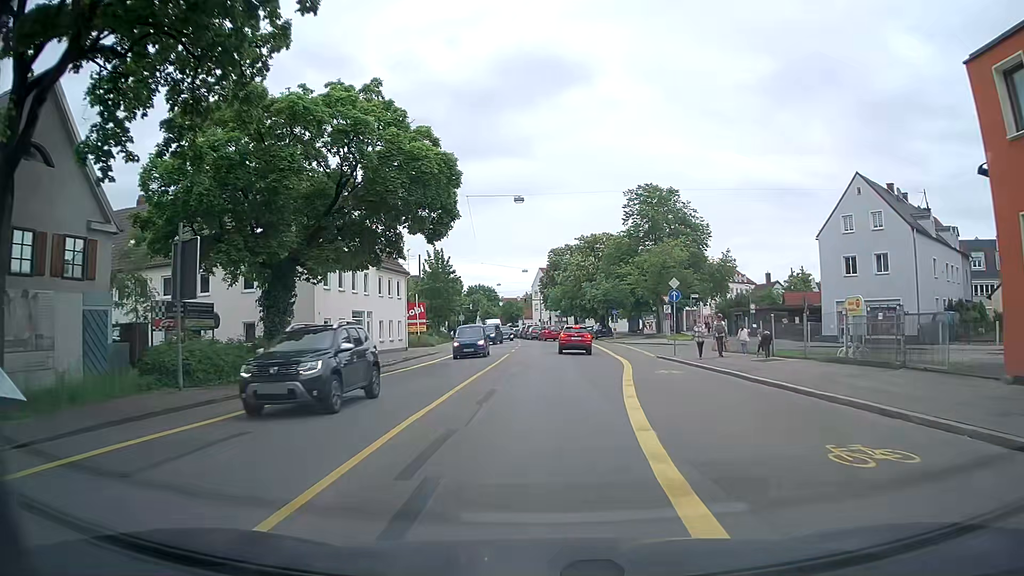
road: tertiary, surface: asphalt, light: Day
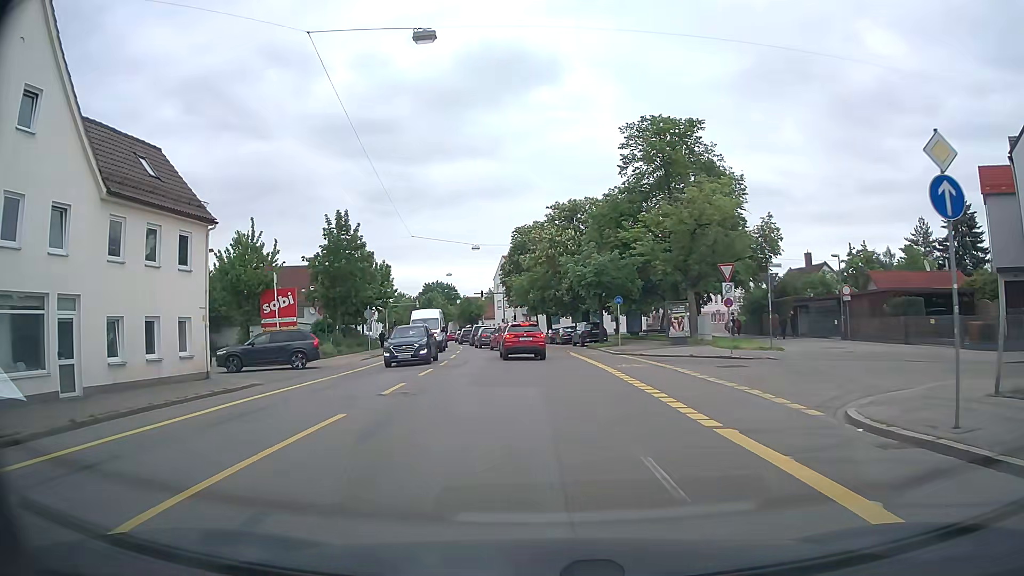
(+1.0, +25.2) m; +3°
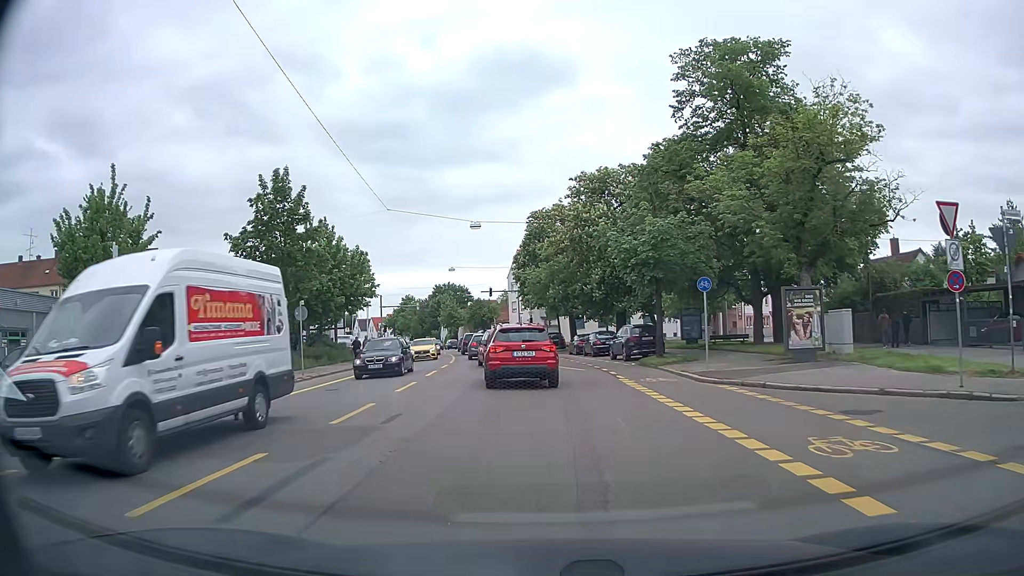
(-0.2, +15.0) m; -2°
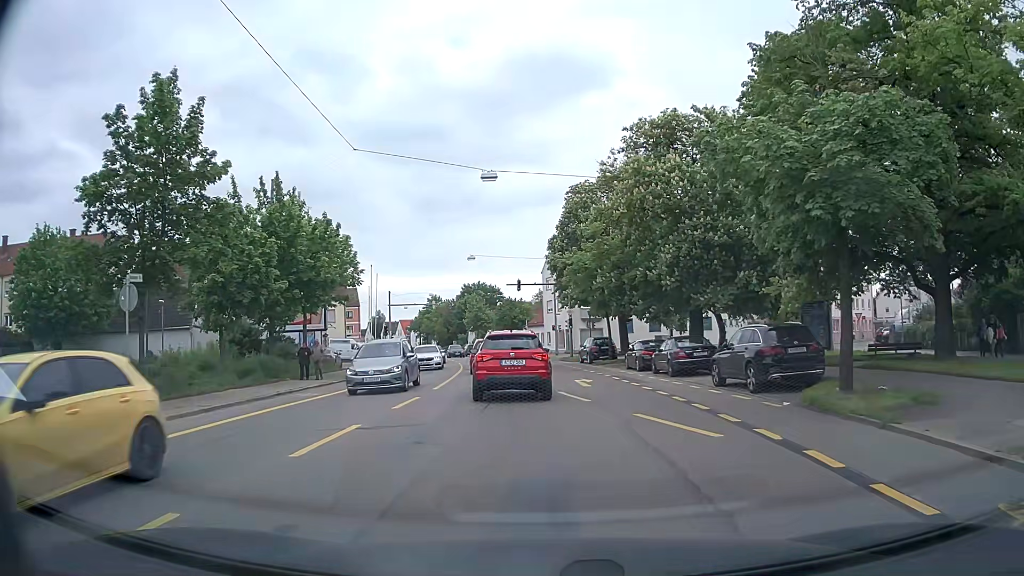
(-0.3, +14.9) m; -2°
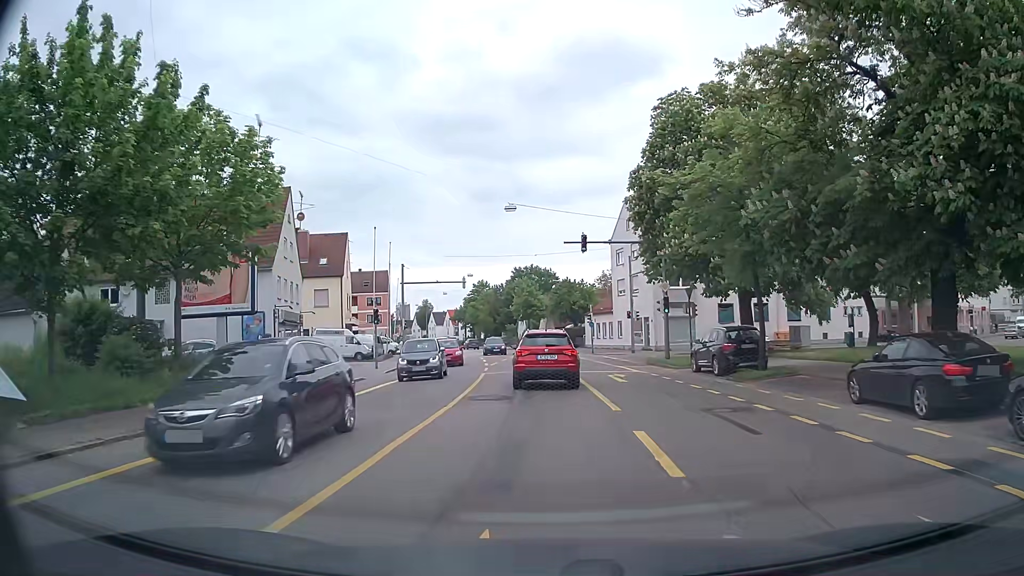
(-1.2, +20.5) m; -5°
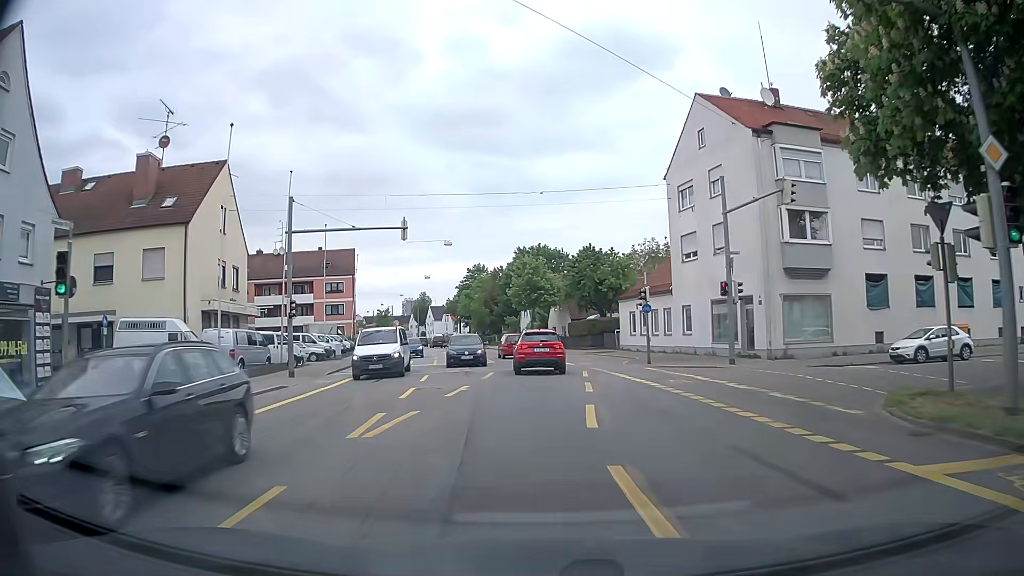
(-0.4, +26.4) m; -1°
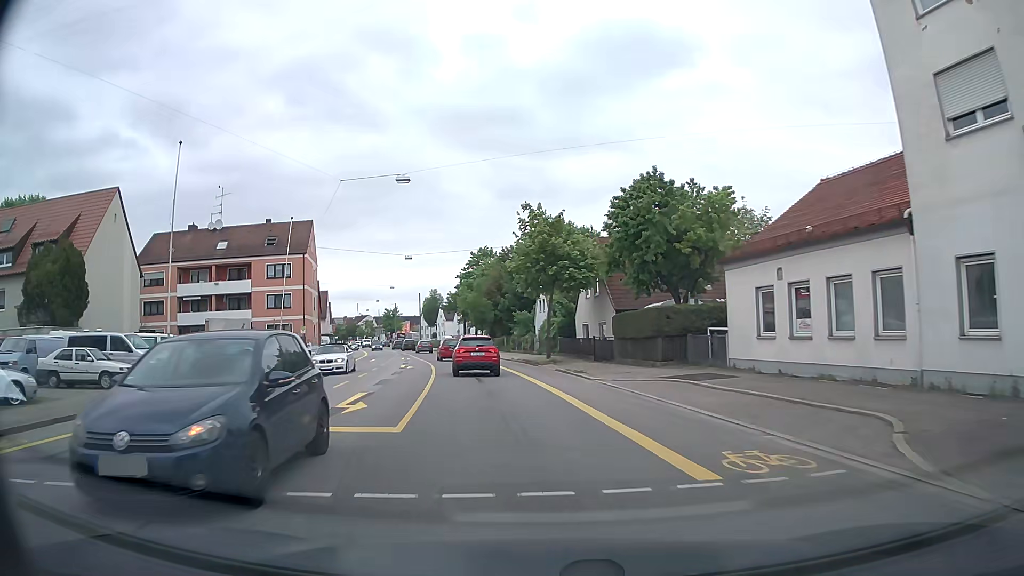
(-0.1, +25.0) m; -2°
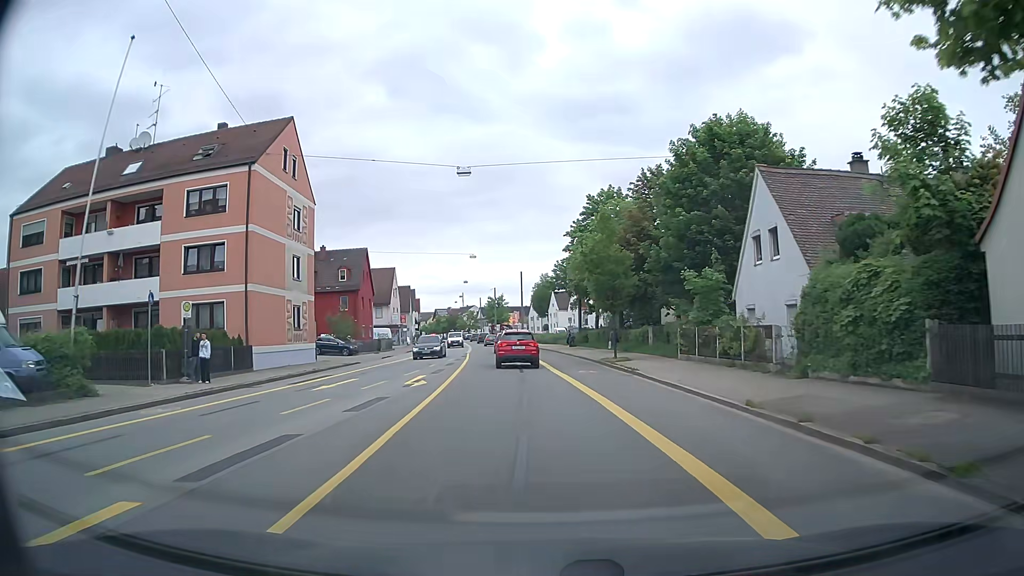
(-3.1, +32.9) m; -10°
(0, +10) (0, +20) (-1, +30) (-2, +40) (-2, +50) (-3, +60) (-4, +70) (-6, +80) (-7, +90) (-8, +100) m
